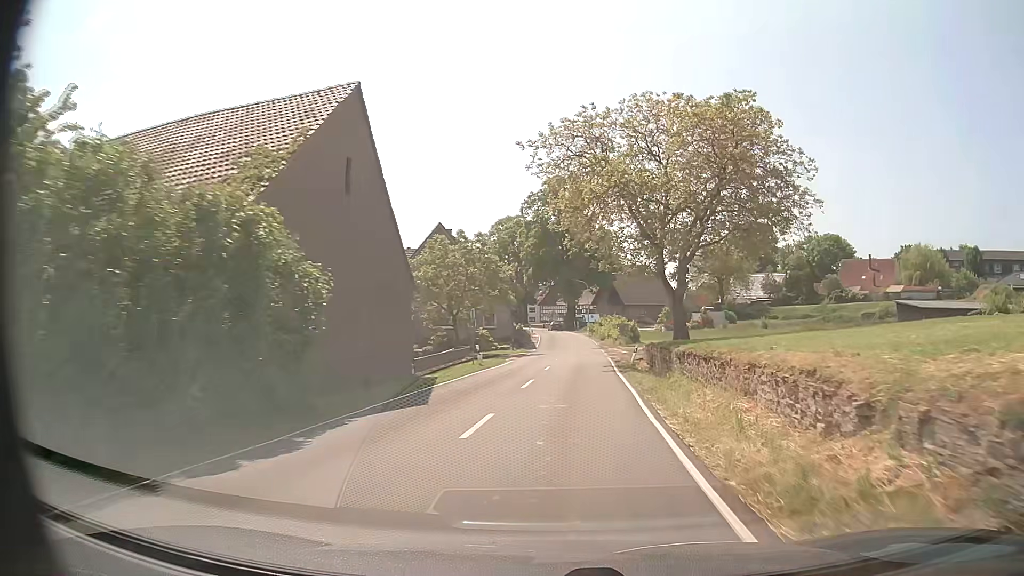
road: secondary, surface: asphalt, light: Day
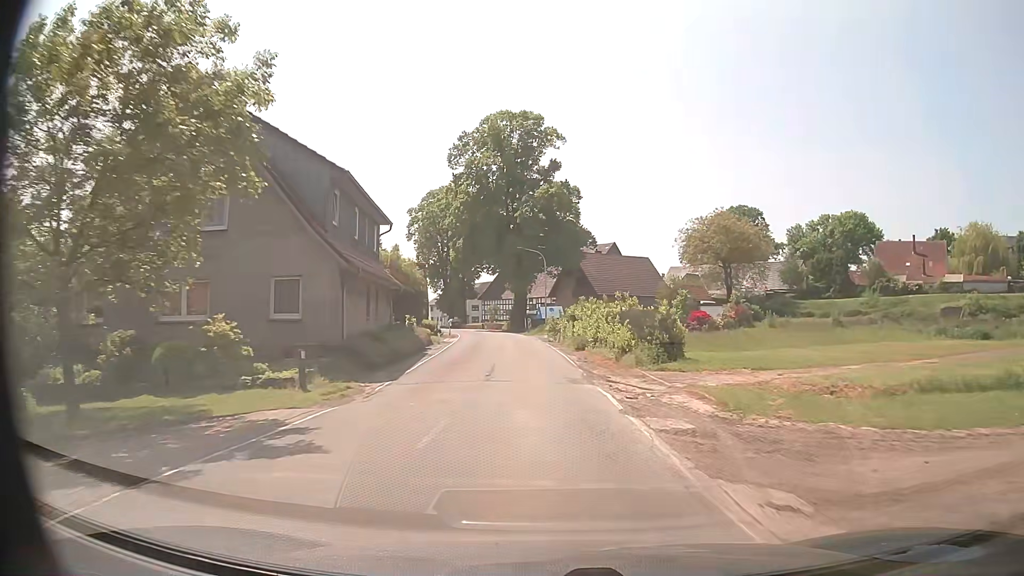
(+2.0, +37.6) m; +4°
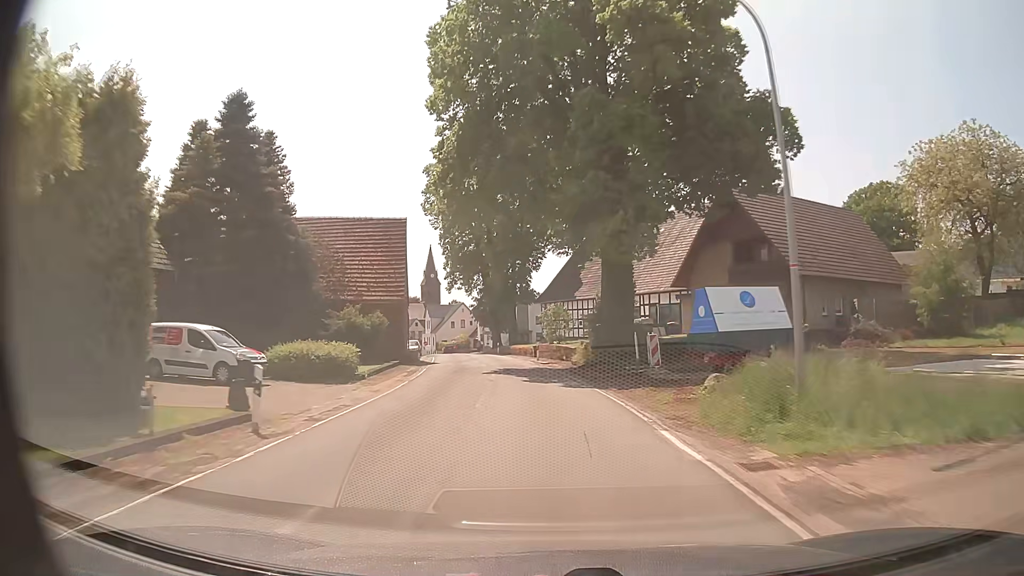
(-2.6, +48.8) m; -7°
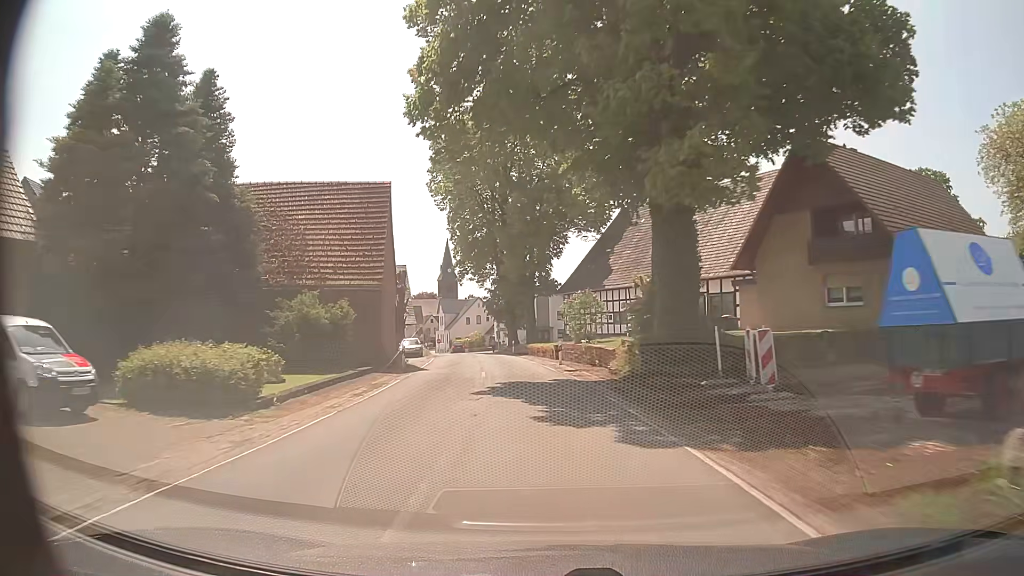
(-0.1, +9.6) m; -1°
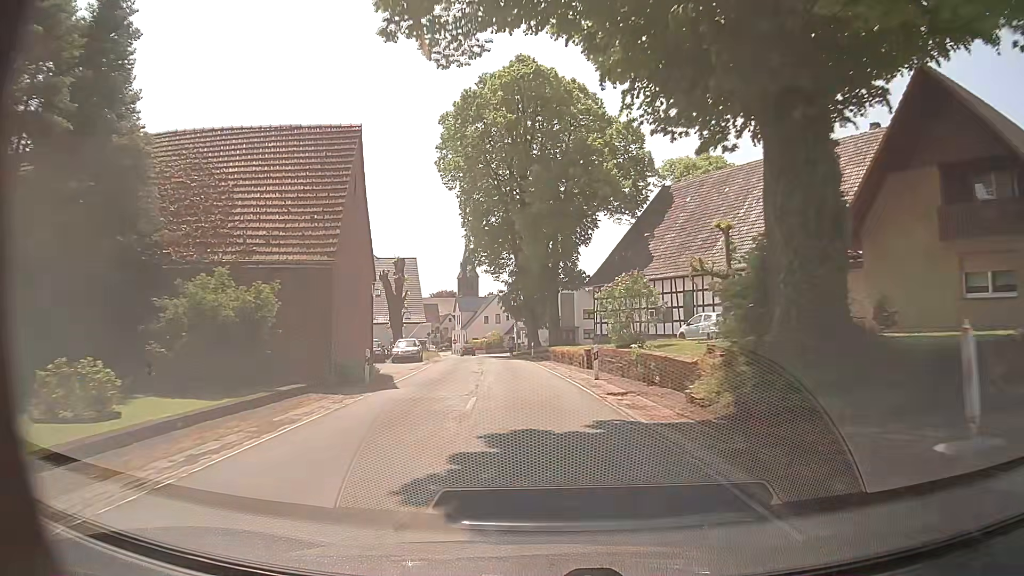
(-0.2, +9.5) m; -2°
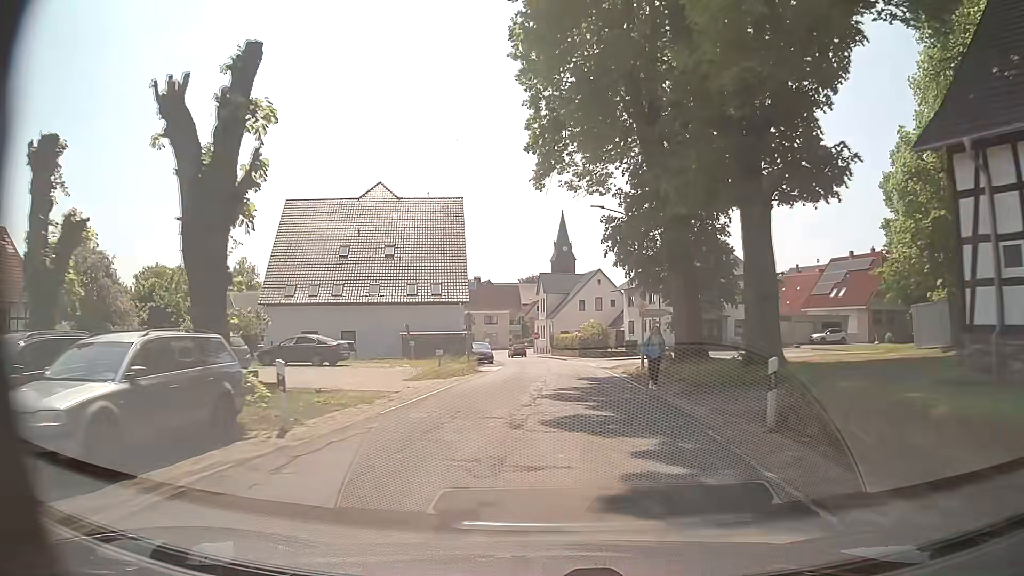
(-2.7, +36.0) m; -8°
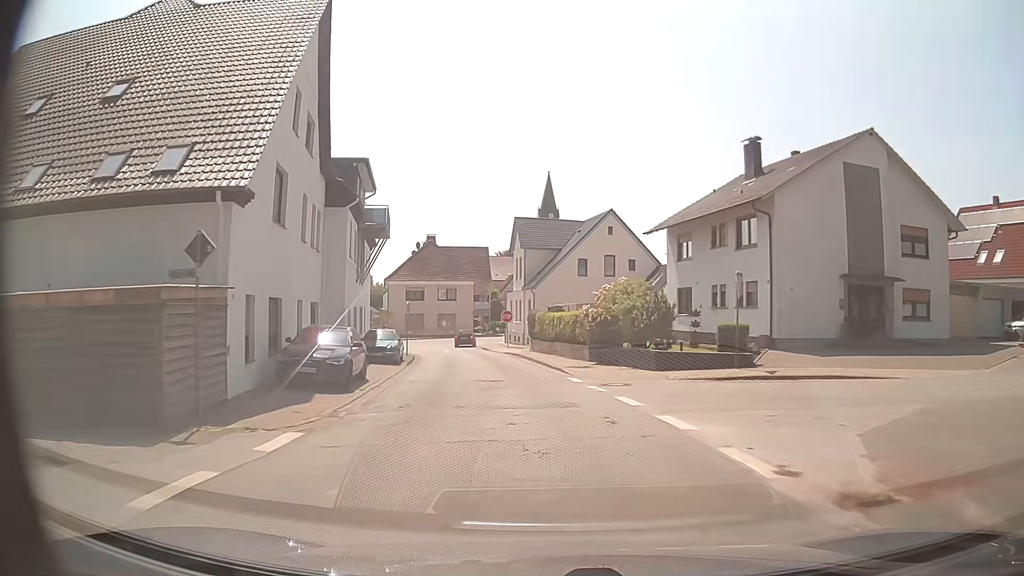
(+0.2, +32.4) m; +1°
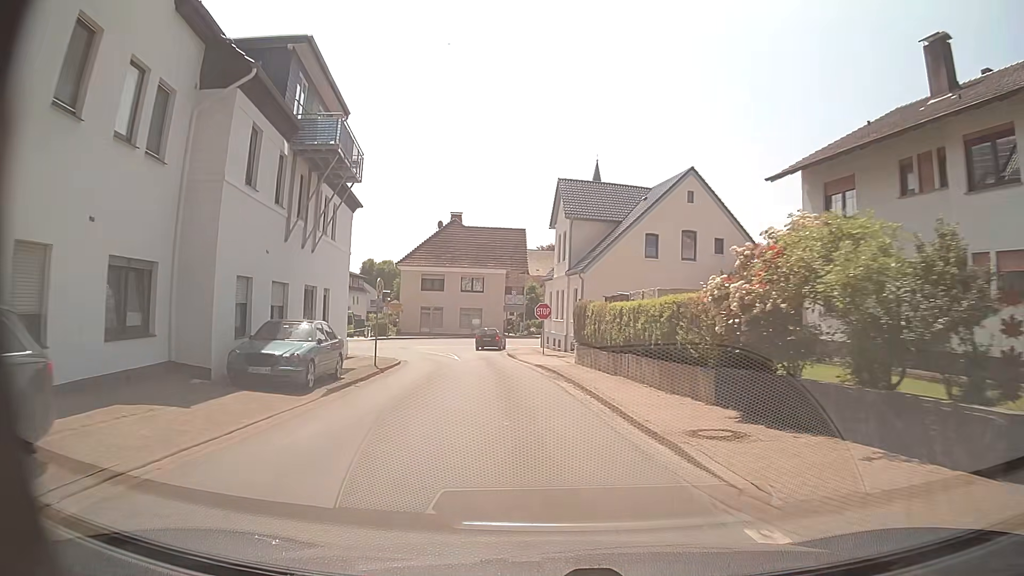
(-0.4, +14.8) m; -3°
(0, +10) (-1, +20) (-2, +30) (-4, +40) (-9, +48) (-18, +49) (-28, +46) (-37, +42) (-46, +38) (-55, +34) m
